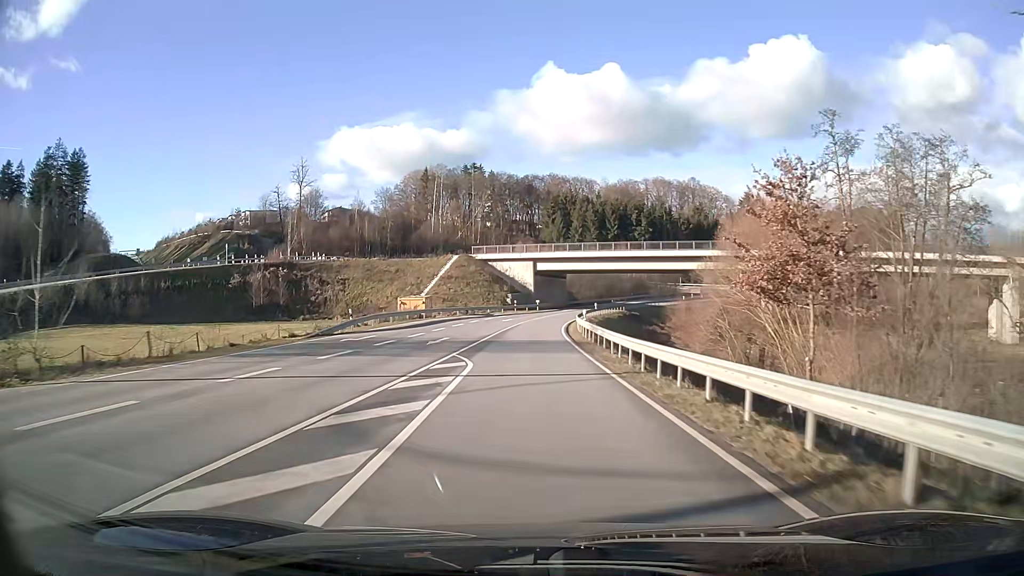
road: secondary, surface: asphalt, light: Day
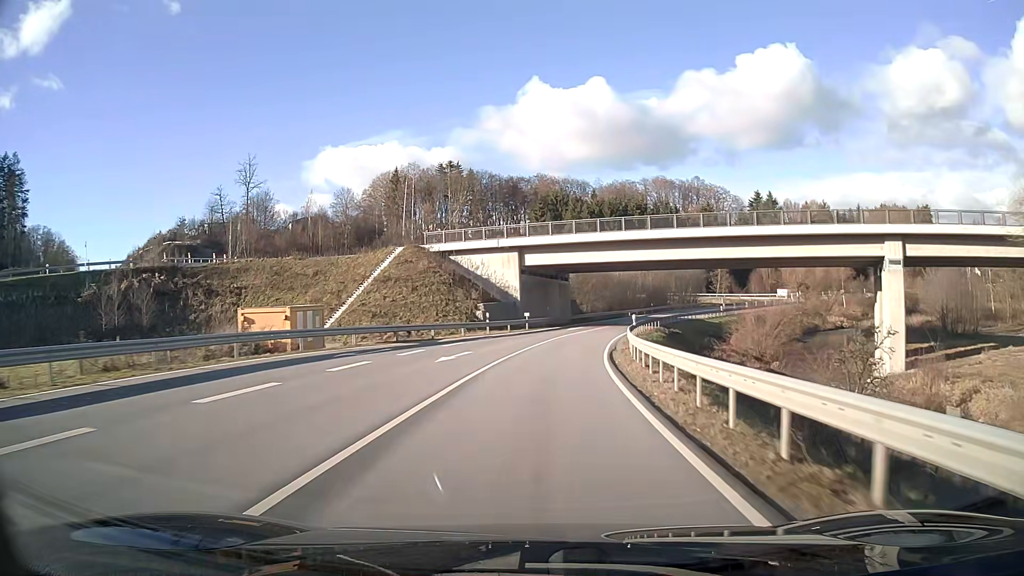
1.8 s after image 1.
(+0.2, +32.4) m; +2°
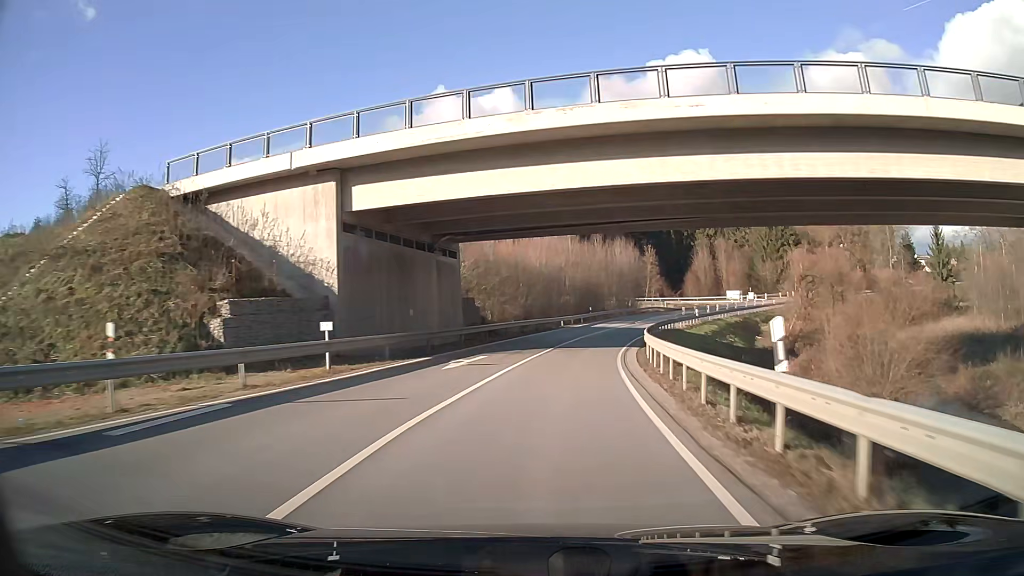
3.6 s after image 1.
(+2.2, +32.2) m; +9°
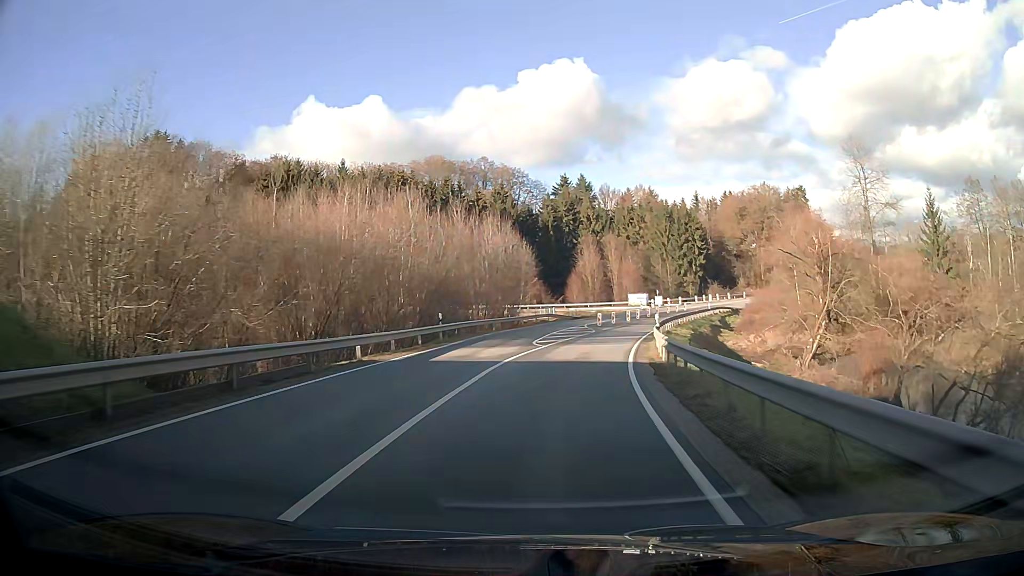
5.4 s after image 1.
(+3.5, +31.9) m; +12°
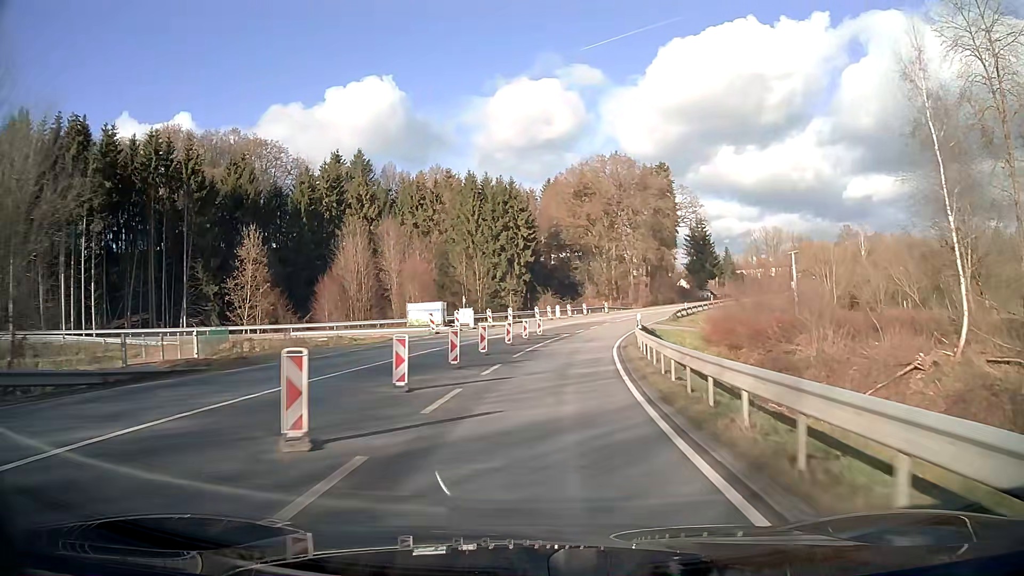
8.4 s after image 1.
(+7.6, +53.3) m; +16°
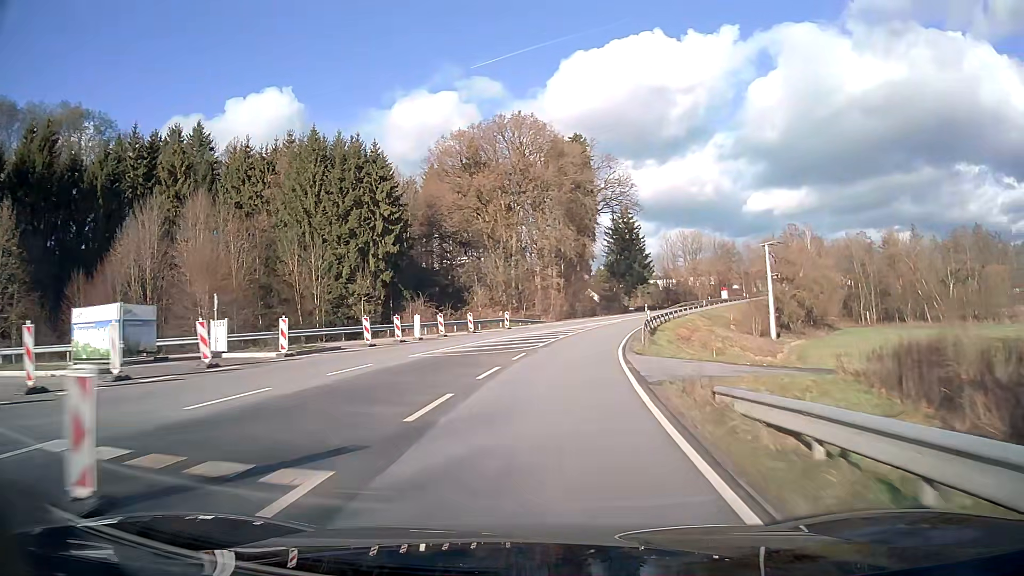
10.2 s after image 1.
(+2.7, +32.8) m; +9°
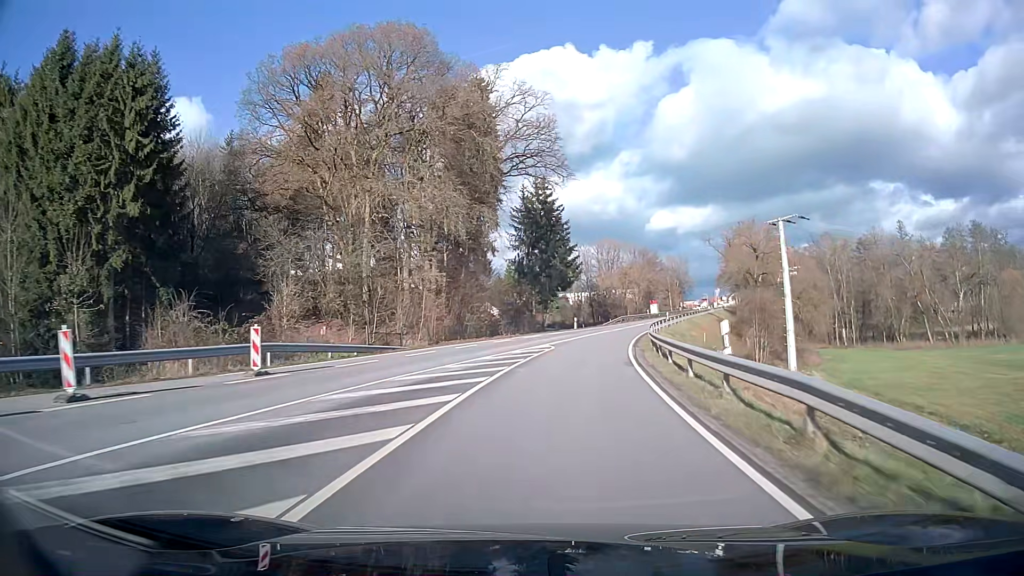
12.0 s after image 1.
(+2.5, +33.0) m; +9°
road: tertiary
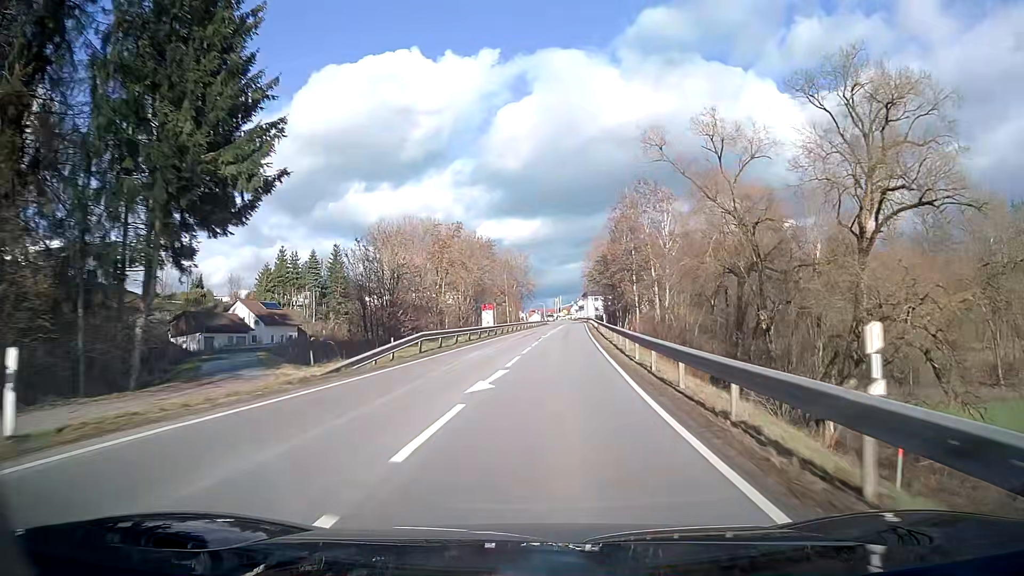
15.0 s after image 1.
(+7.6, +54.3) m; +15°
